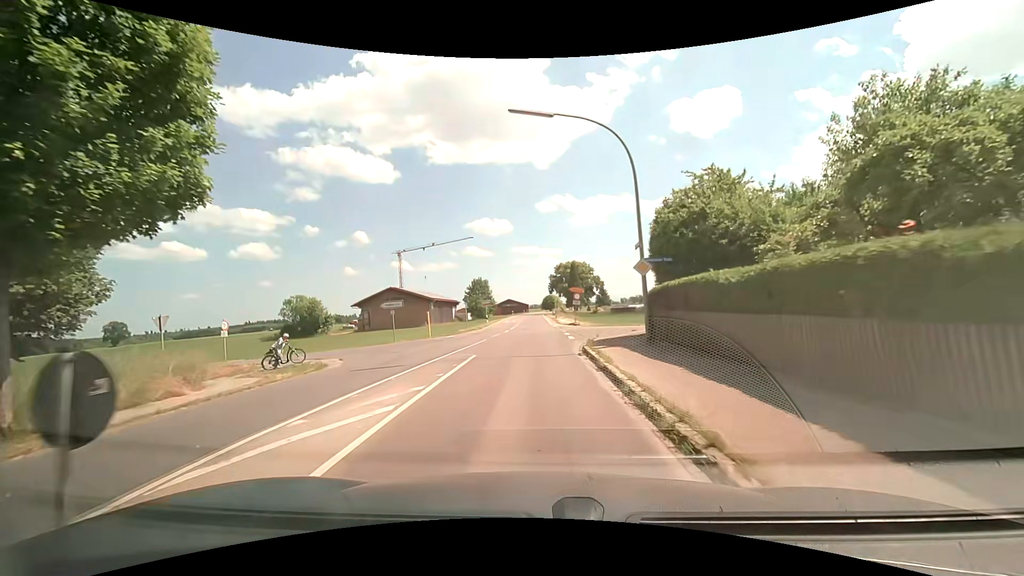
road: tertiary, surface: asphalt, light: Day
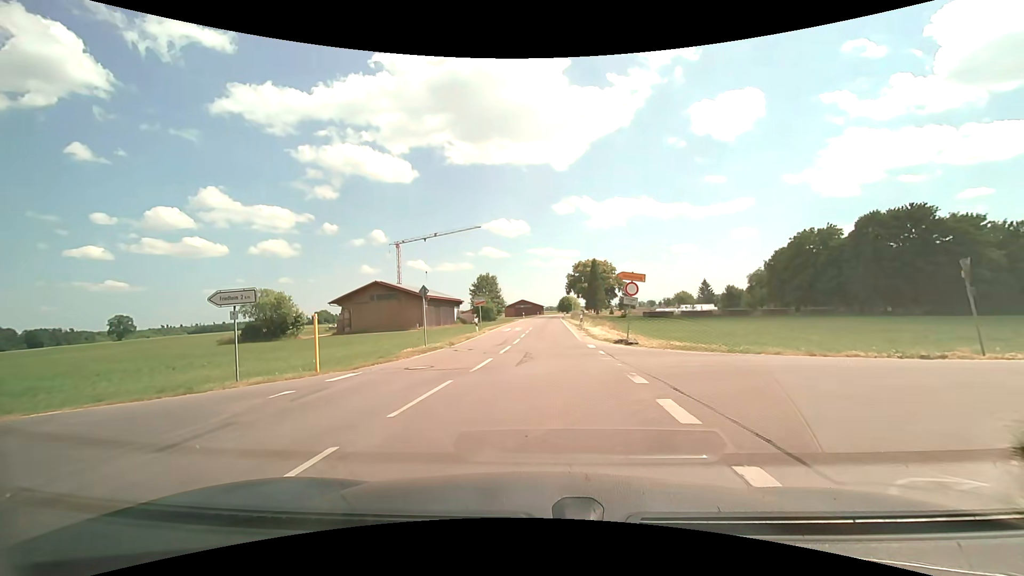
(+0.1, +18.0) m; -1°
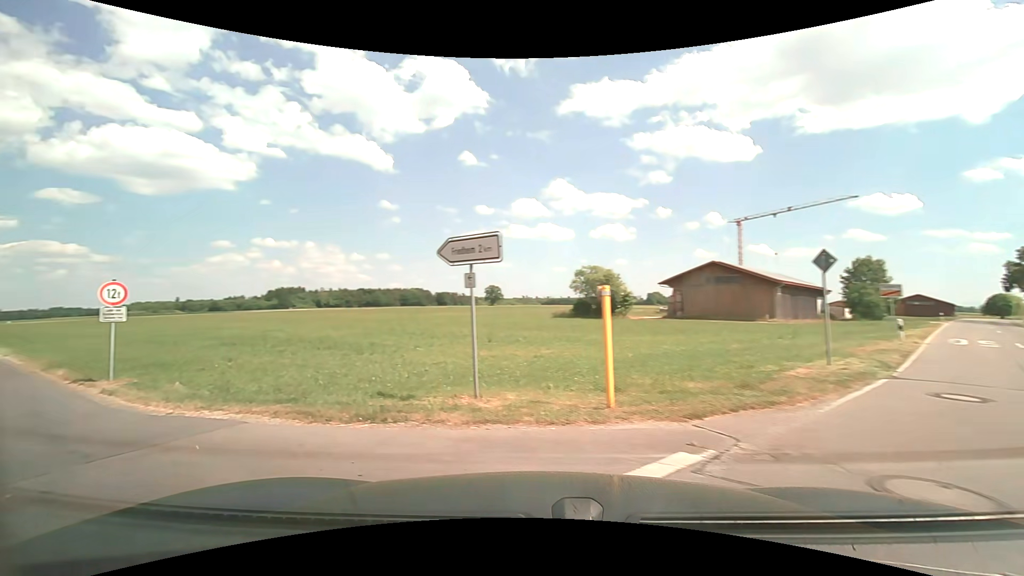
(-1.8, +8.3) m; -37°
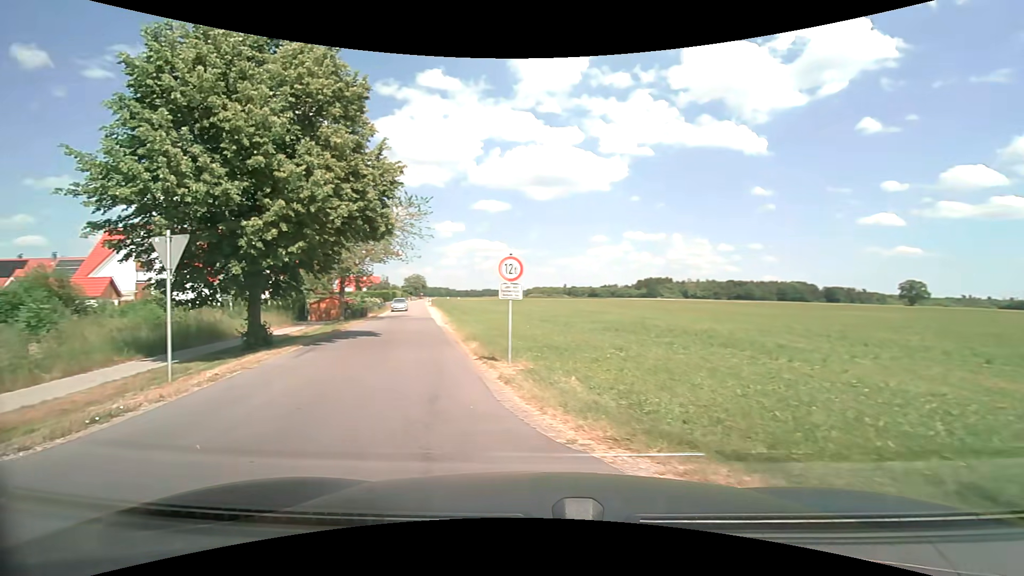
(-1.5, +4.1) m; -39°
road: unclassified
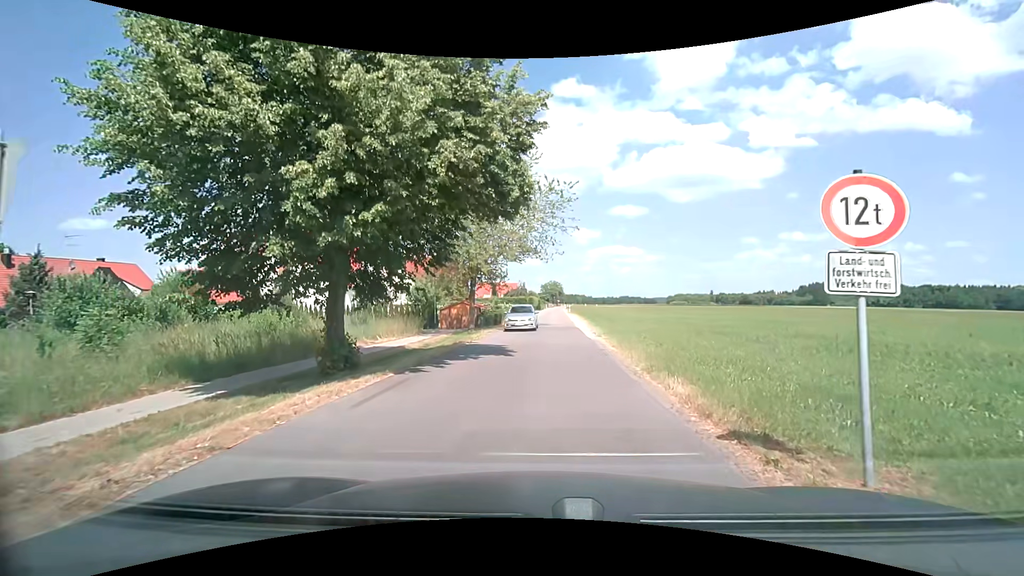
(-1.4, +6.8) m; -16°
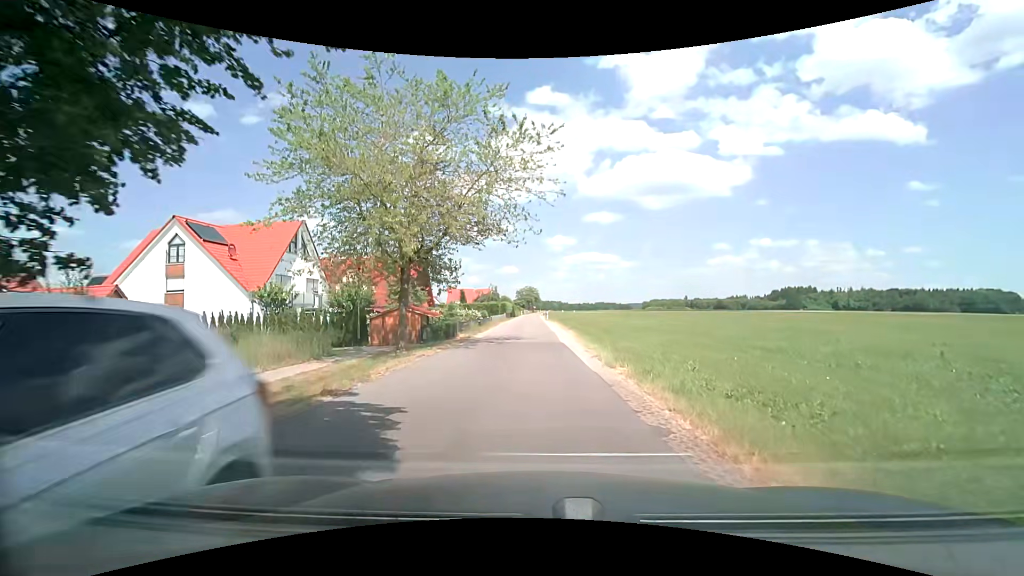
(+0.4, +10.9) m; +3°
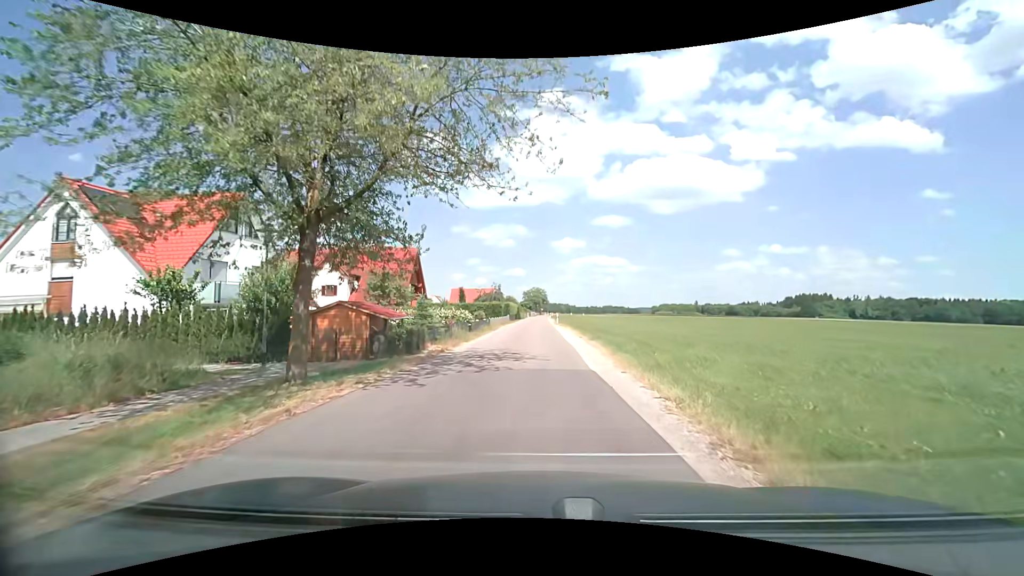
(-0.1, +9.6) m; -1°
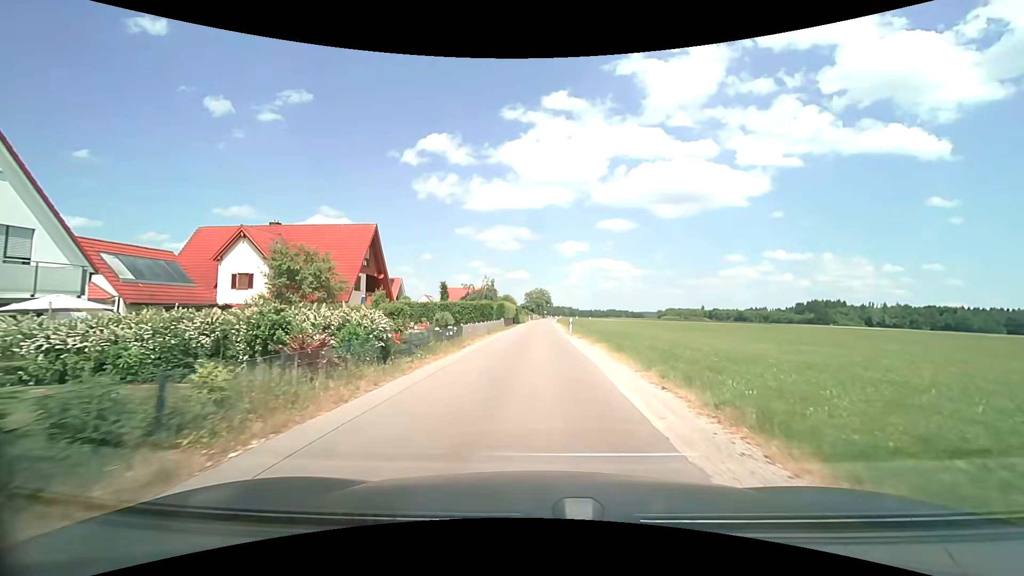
(0.0, +17.5) m; 0°
(0, +10) (0, +20) (0, +30) (0, +40) (0, +50) (+1, +60) (+1, +70) (+1, +80) (+1, +90) (+2, +100) m
